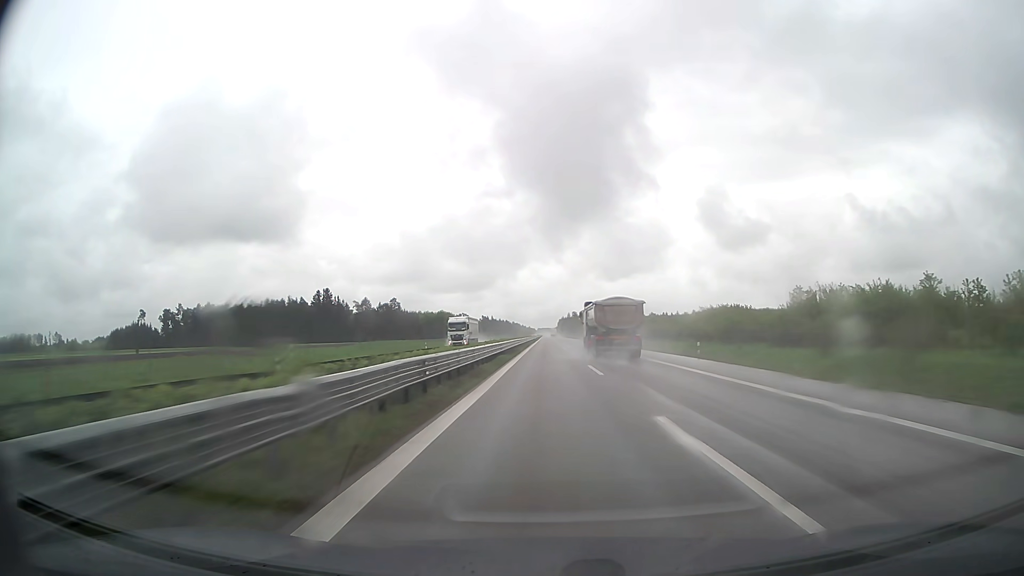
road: trunk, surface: asphalt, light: Day
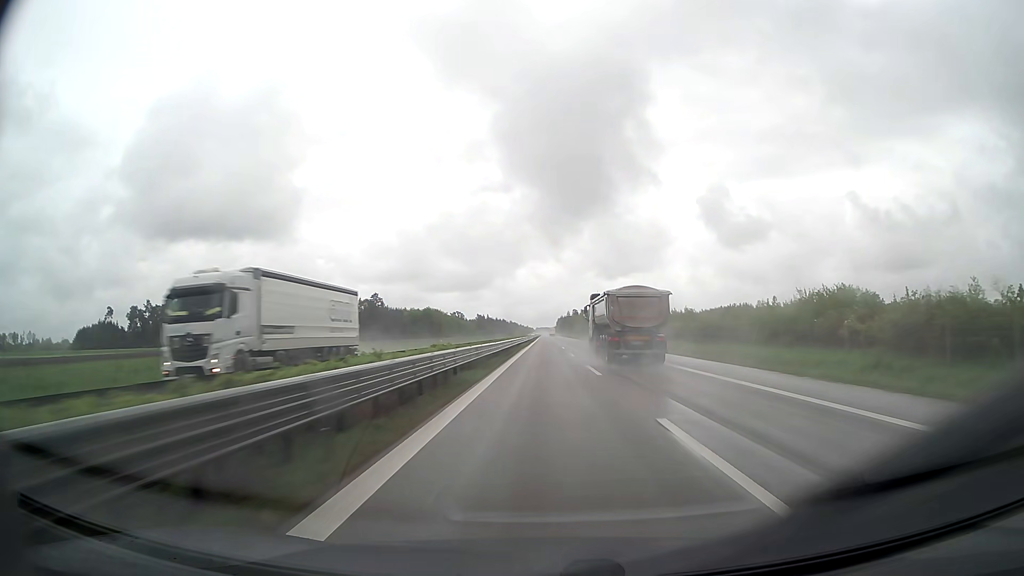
(+0.1, +36.3) m; 0°
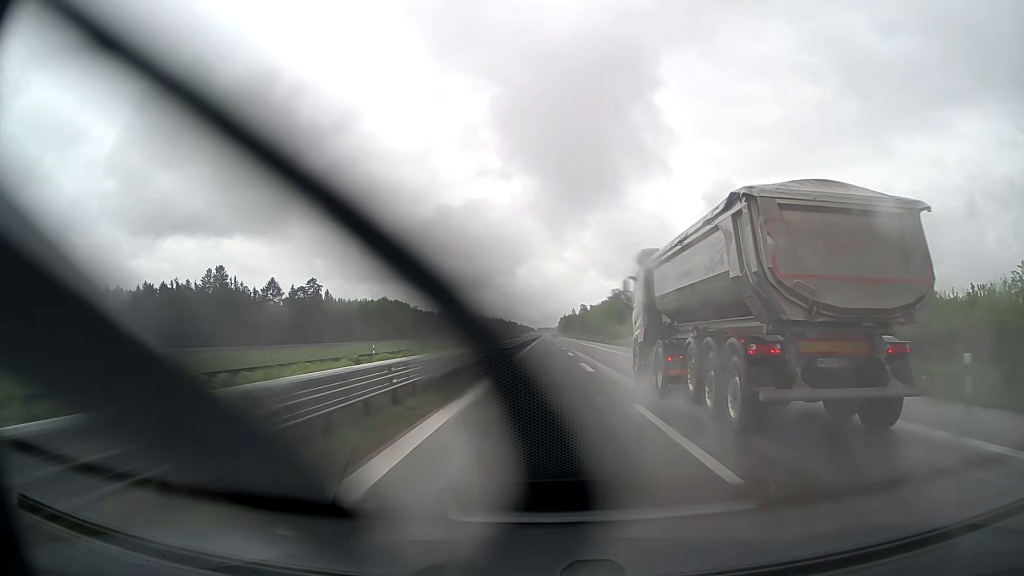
(0.0, +90.7) m; 0°
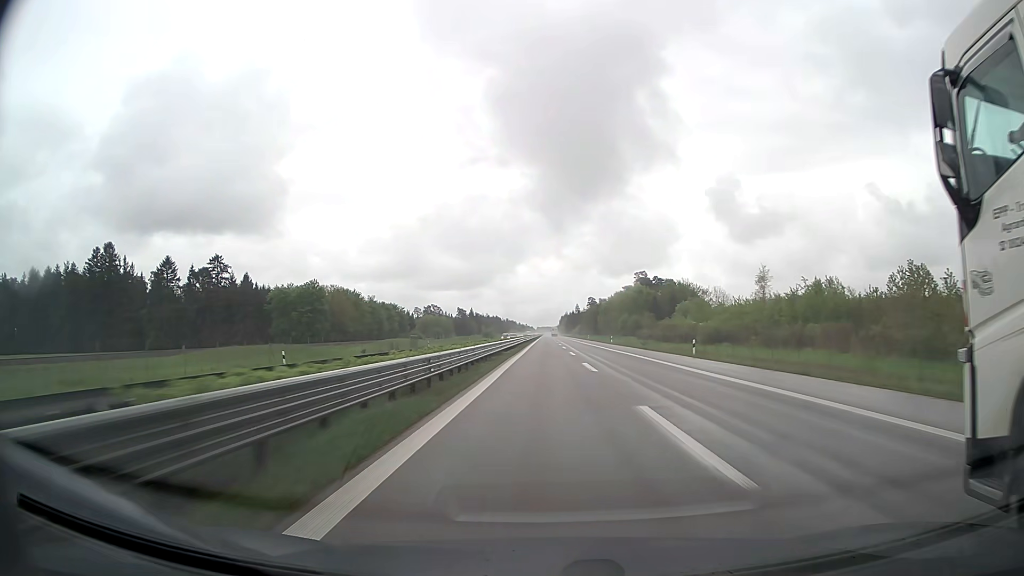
(0.0, +72.5) m; 0°
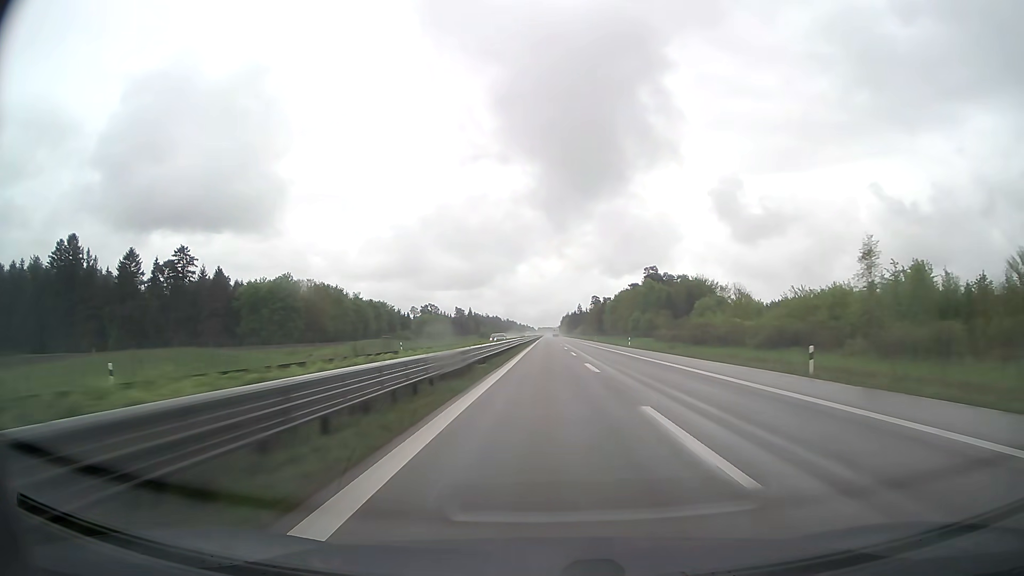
(0.0, +18.1) m; 0°
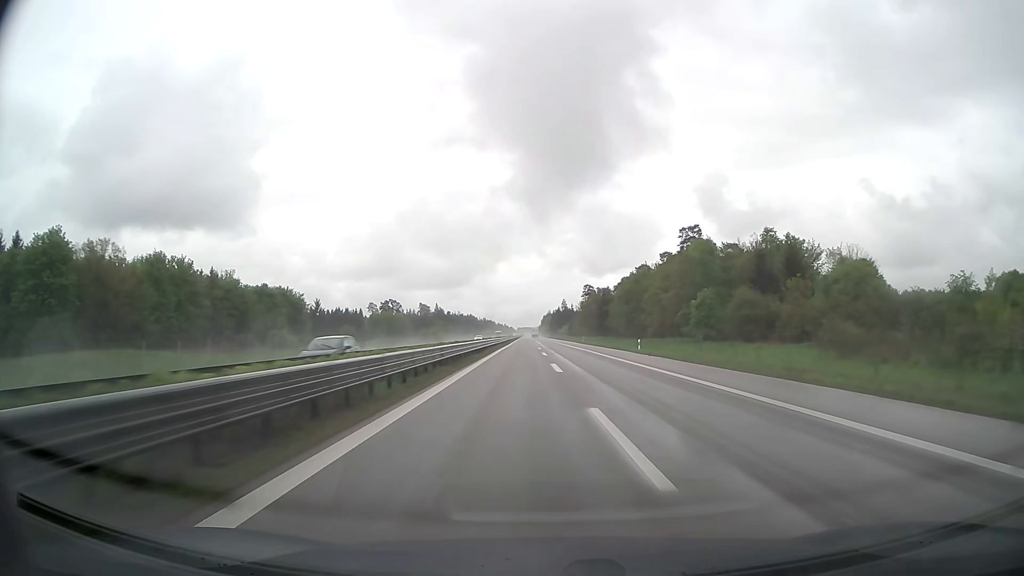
(+0.5, +72.3) m; +1°
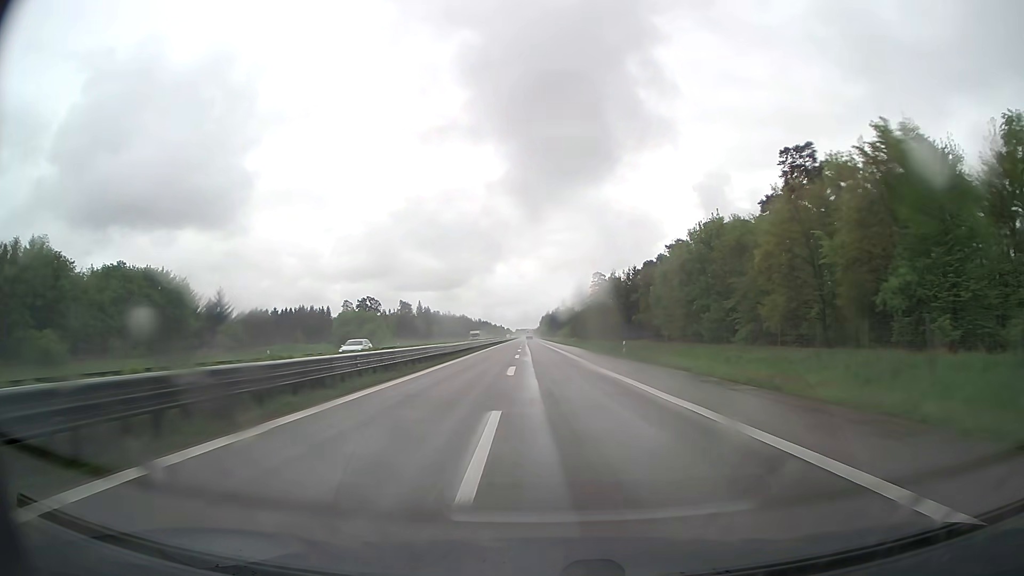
(+0.4, +54.4) m; 0°
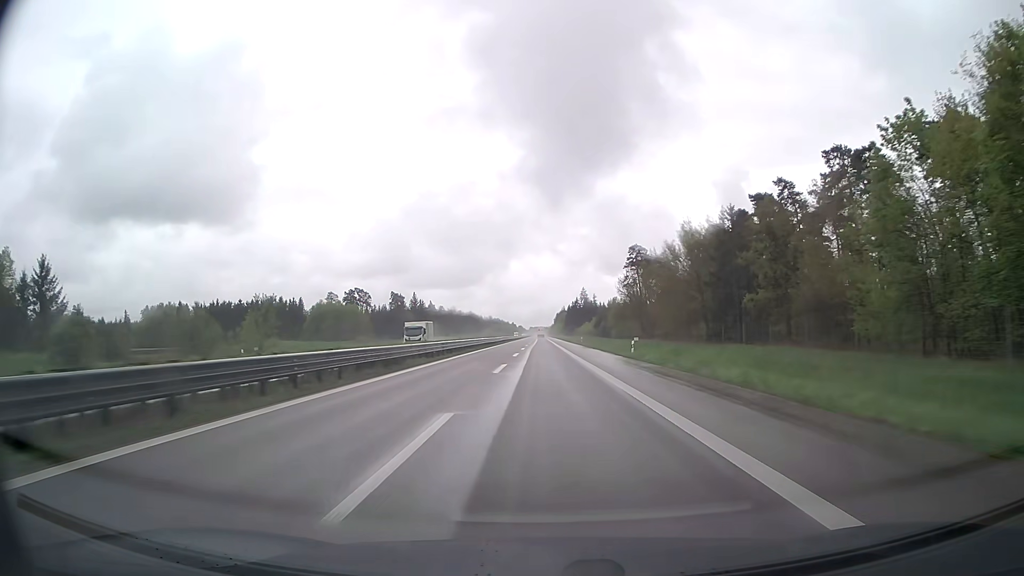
(-0.6, +54.6) m; -1°
(0, +10) (0, +20) (0, +30) (0, +40) (0, +50) (0, +60) (0, +70) (-1, +80) (-1, +90) (-1, +100) m
